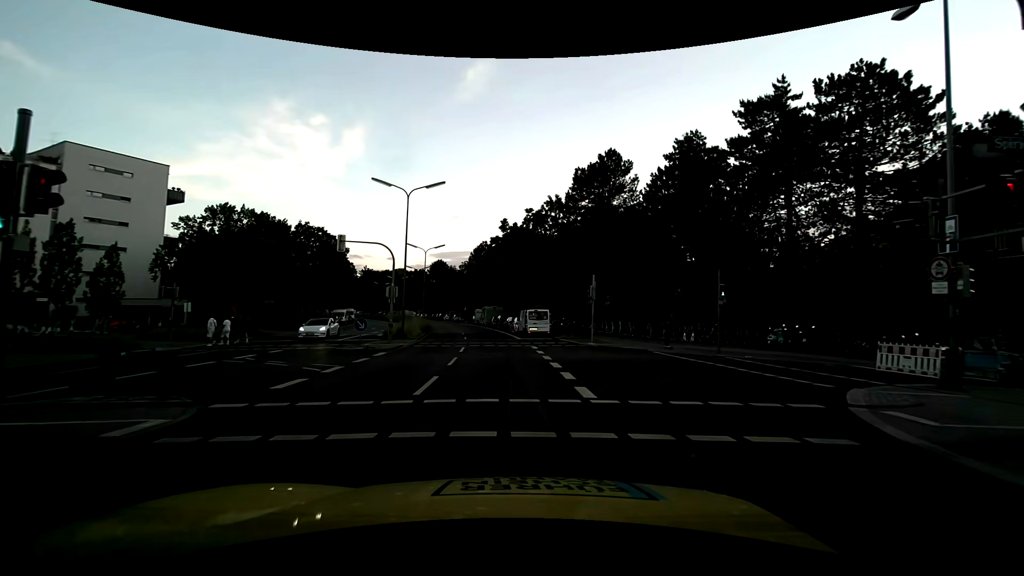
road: secondary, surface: asphalt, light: Day
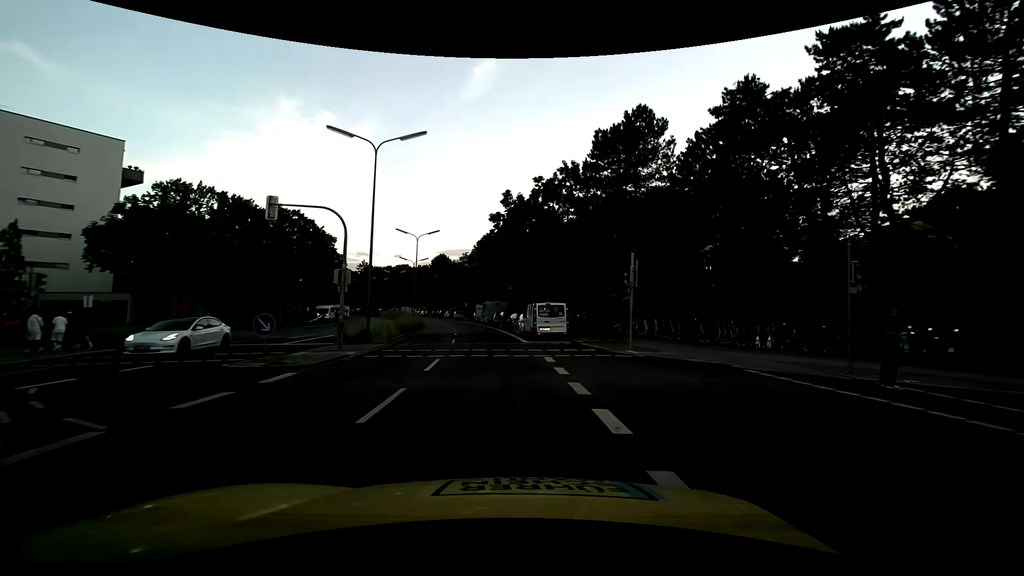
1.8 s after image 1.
(-0.2, +9.1) m; -1°
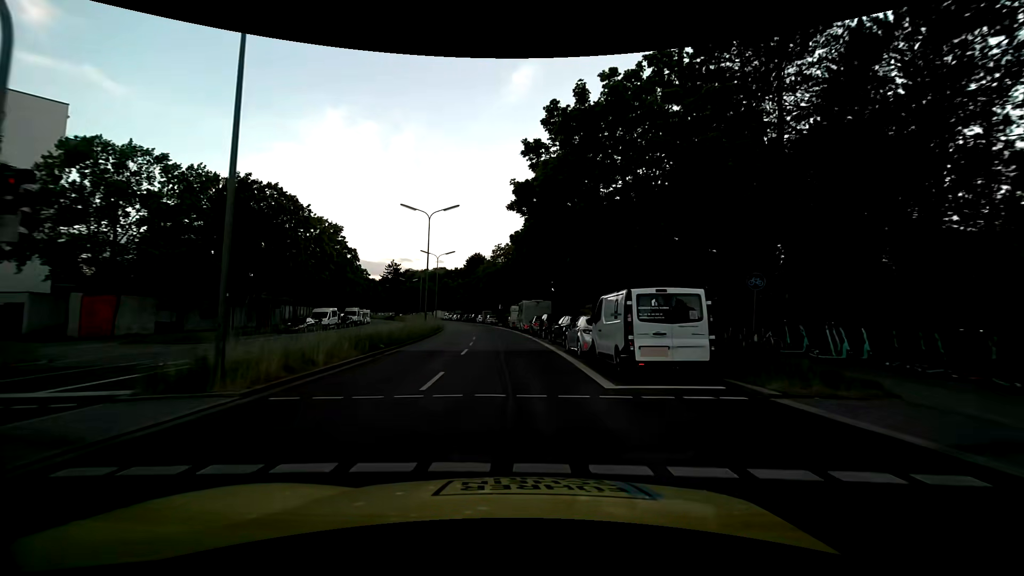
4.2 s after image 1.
(-0.6, +15.0) m; -5°
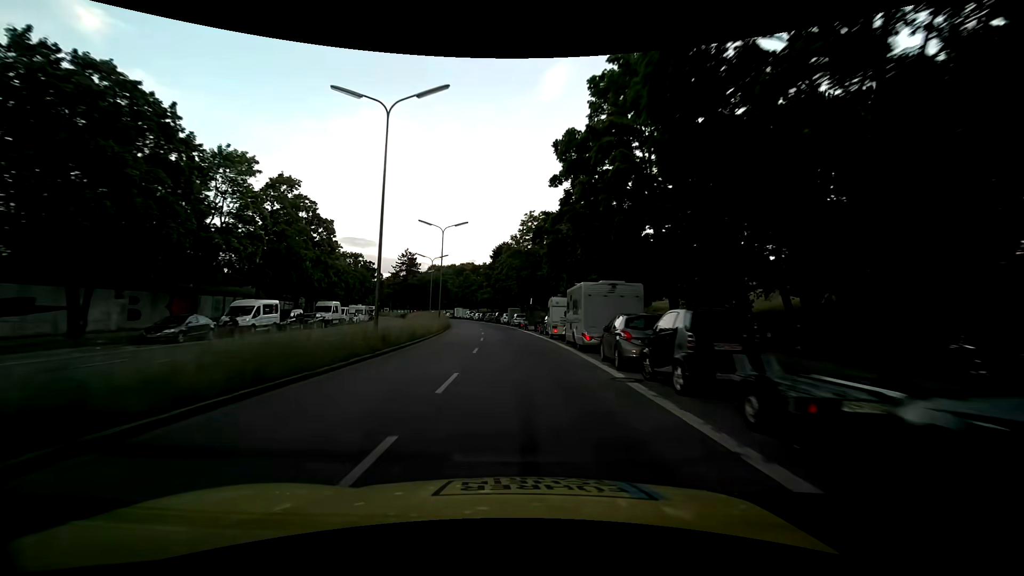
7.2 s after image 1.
(-1.0, +21.7) m; -4°
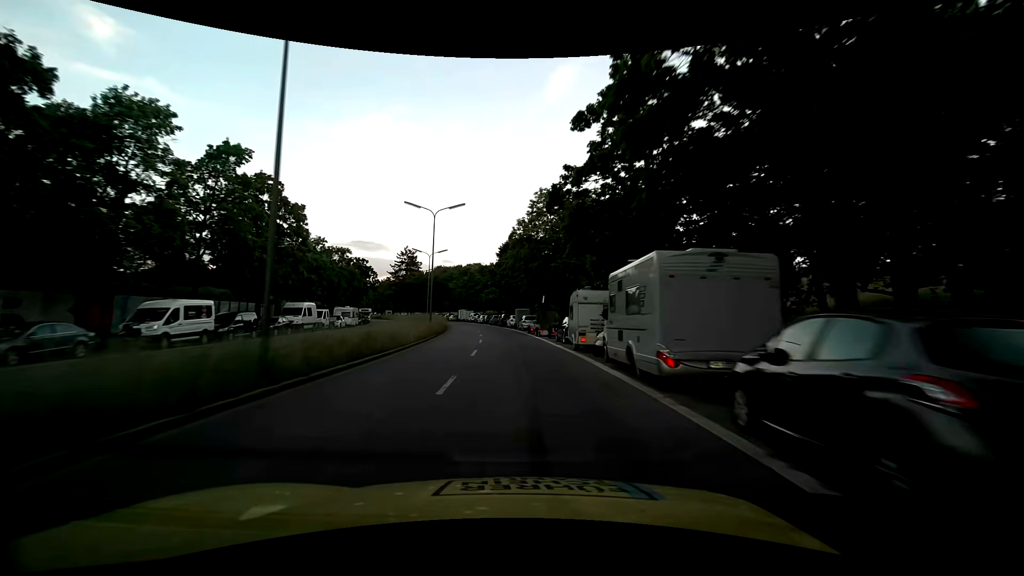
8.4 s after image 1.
(0.0, +9.2) m; 0°
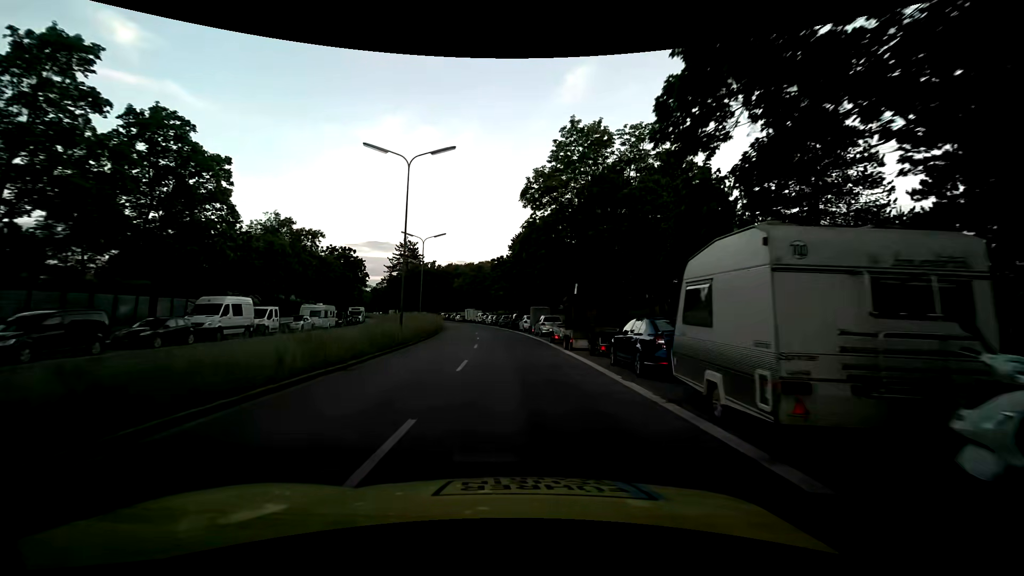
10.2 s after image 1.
(-0.3, +13.9) m; -1°
(0, +10) (-1, +20) (-1, +30) (-2, +40) (-4, +50) (-5, +60) (-7, +70) (-9, +79) (-12, +89) (-15, +99) m
